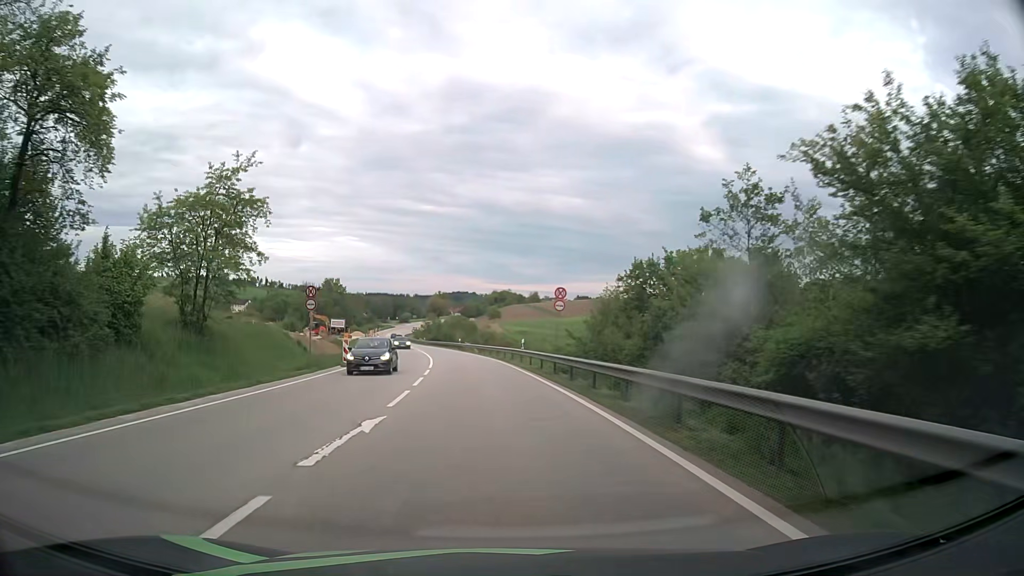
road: primary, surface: asphalt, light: Day
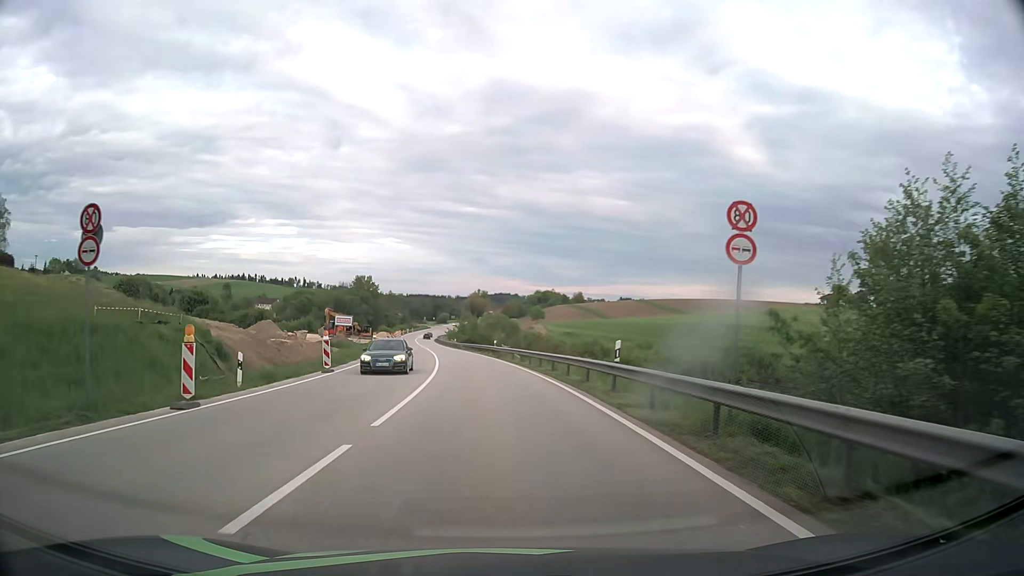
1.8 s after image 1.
(-0.8, +21.0) m; -4°
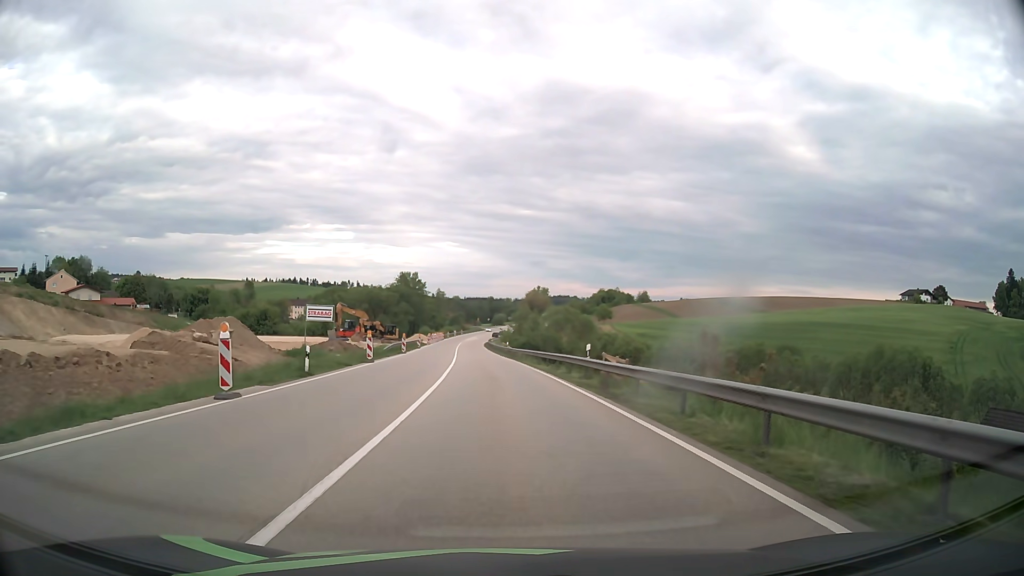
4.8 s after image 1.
(-1.4, +32.9) m; -5°
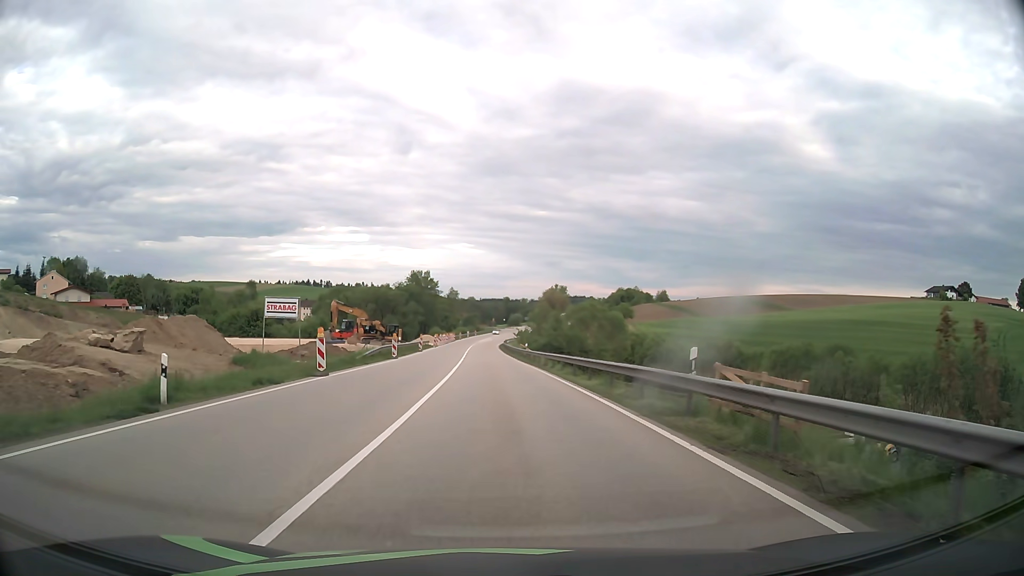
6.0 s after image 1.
(-0.1, +12.0) m; -1°
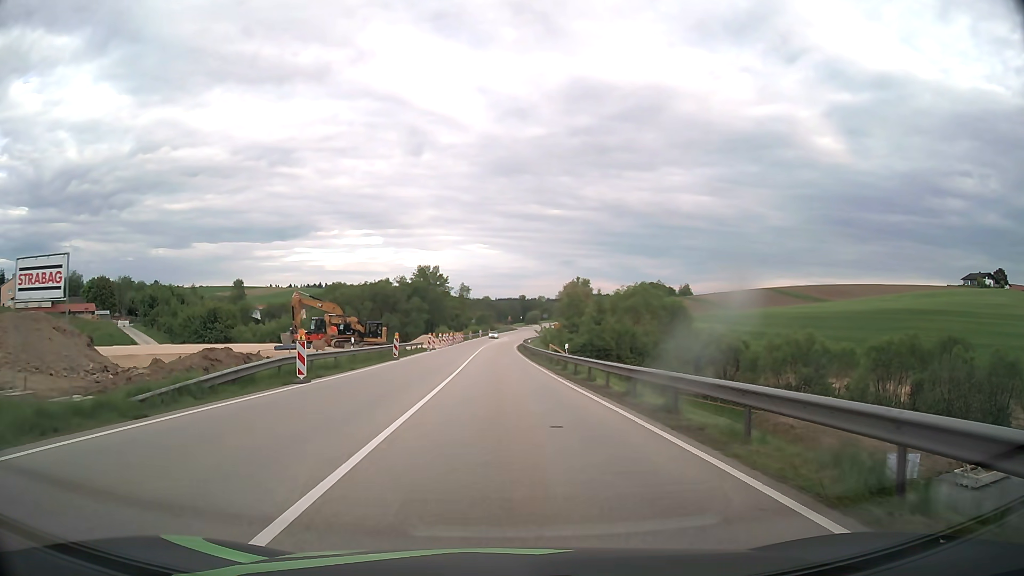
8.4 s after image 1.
(-0.4, +23.1) m; -1°
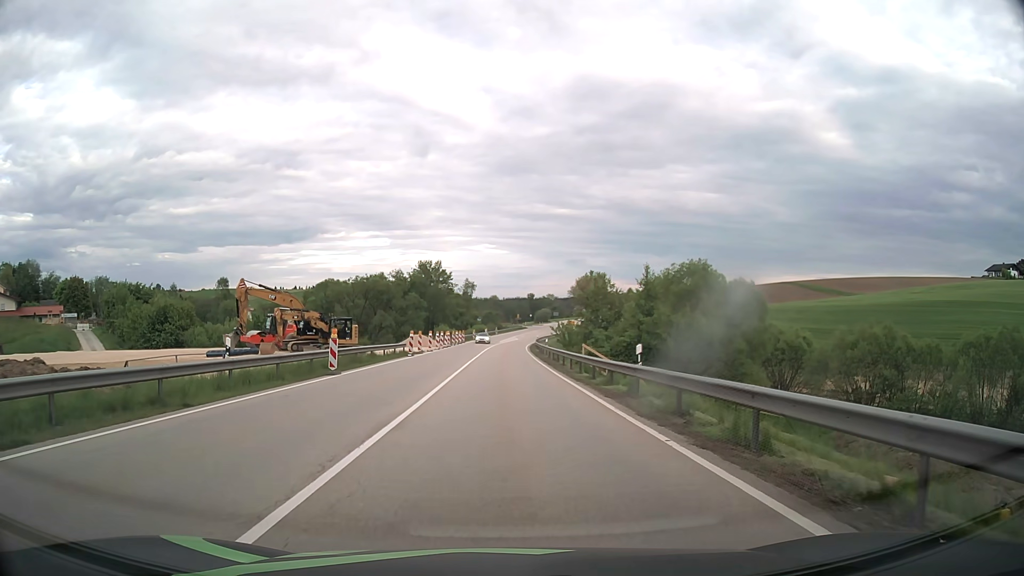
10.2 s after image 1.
(-0.1, +16.4) m; -1°
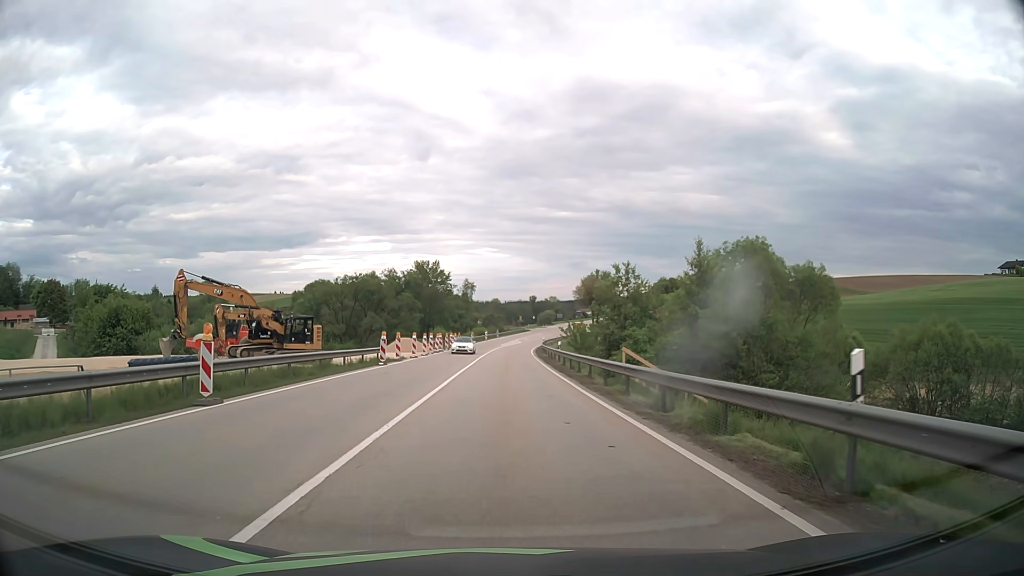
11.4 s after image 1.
(0.0, +10.9) m; 0°
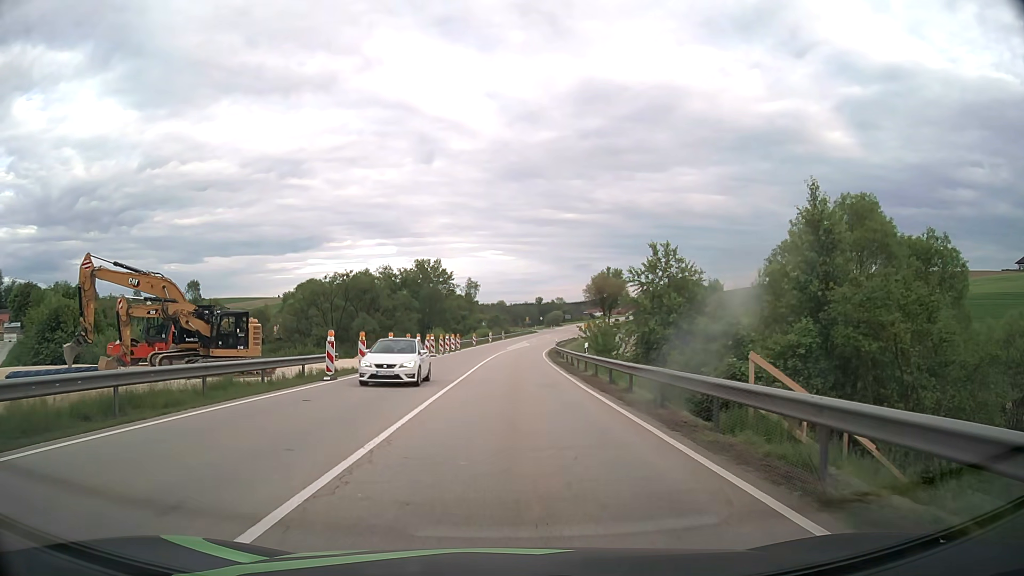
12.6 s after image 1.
(-0.1, +11.4) m; -1°
(0, +10) (0, +20) (0, +30) (0, +40) (+1, +50) (+1, +60) (+2, +70) (+2, +80) (+3, +90) (+4, +100) m
